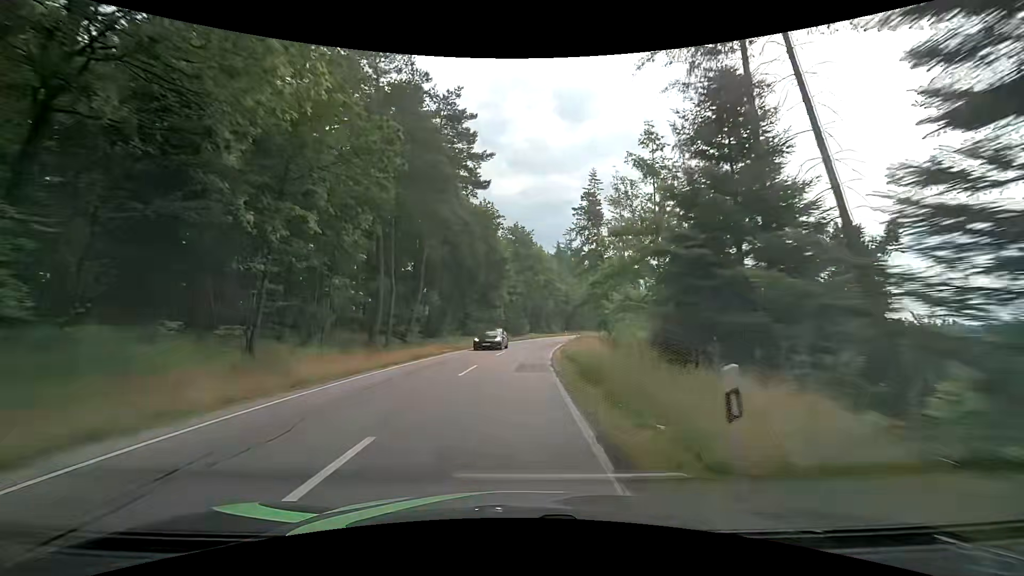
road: tertiary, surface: asphalt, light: Day
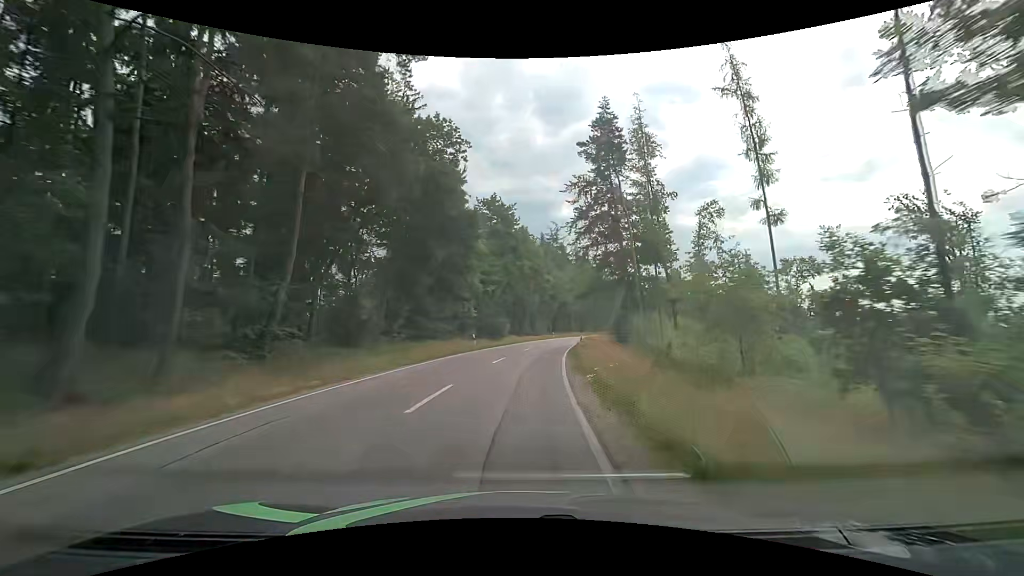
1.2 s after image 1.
(+0.1, +17.9) m; +1°
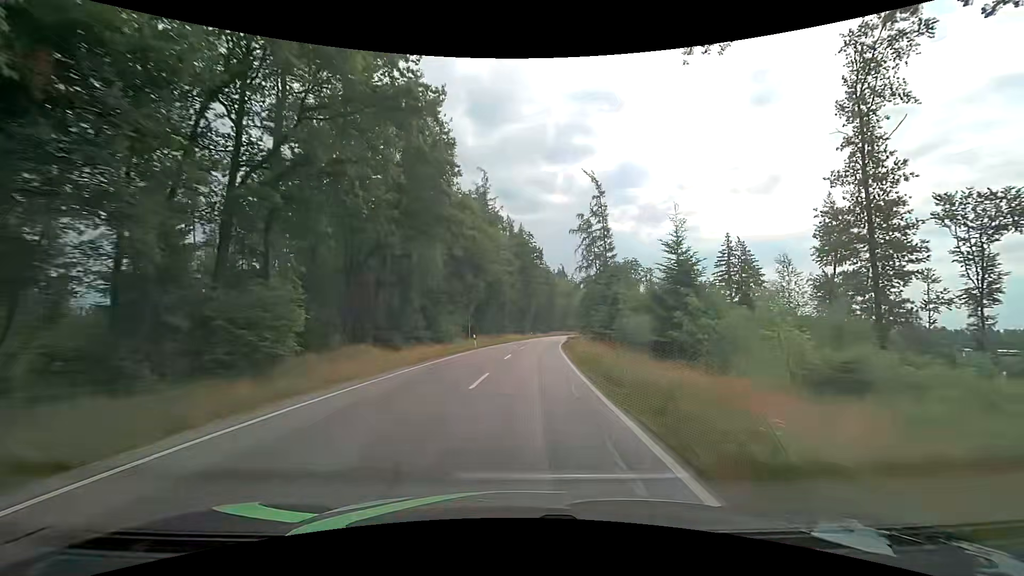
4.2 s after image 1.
(+3.3, +45.1) m; +9°
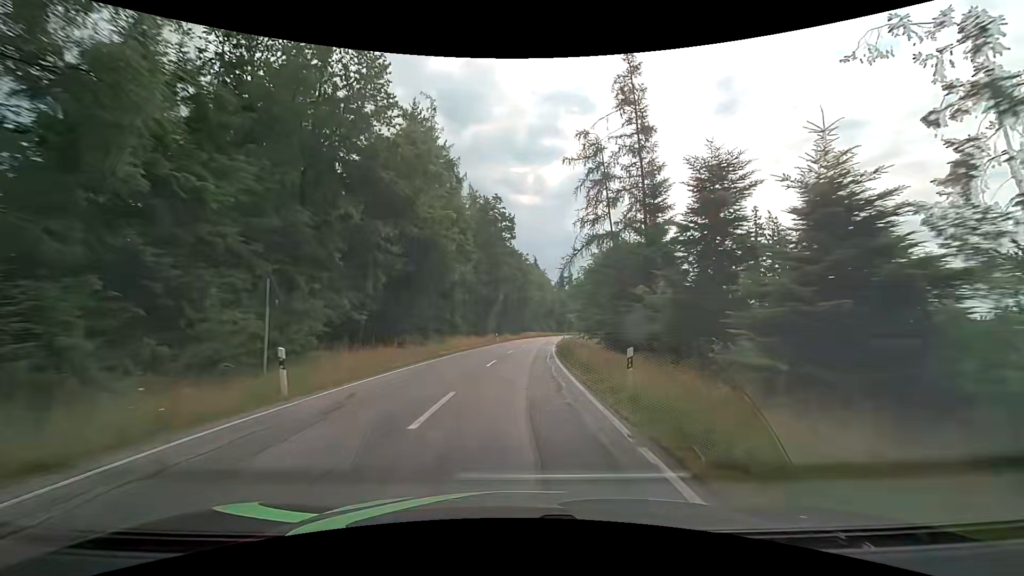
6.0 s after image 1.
(+0.8, +28.1) m; +3°
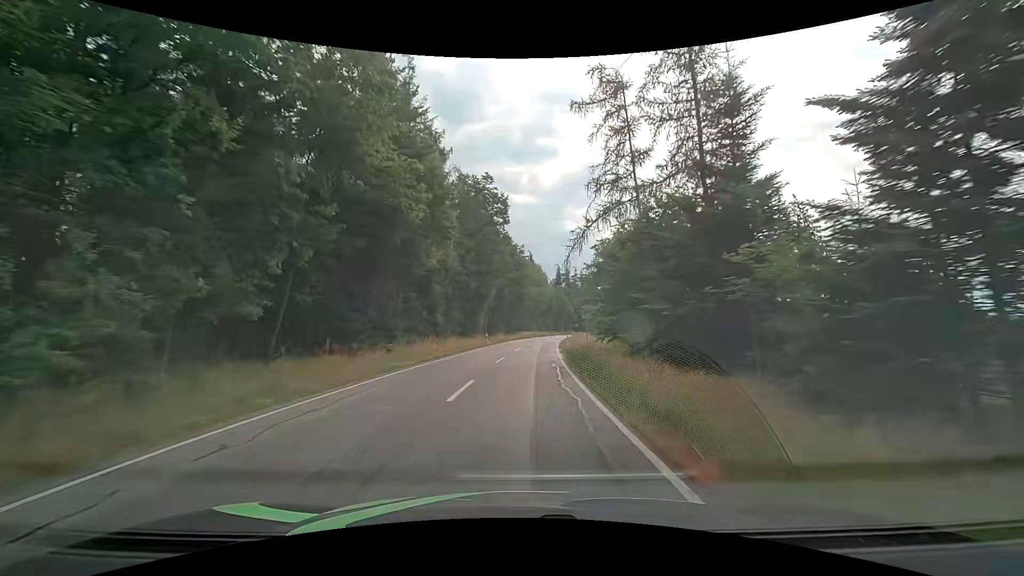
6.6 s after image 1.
(+0.1, +9.5) m; +1°
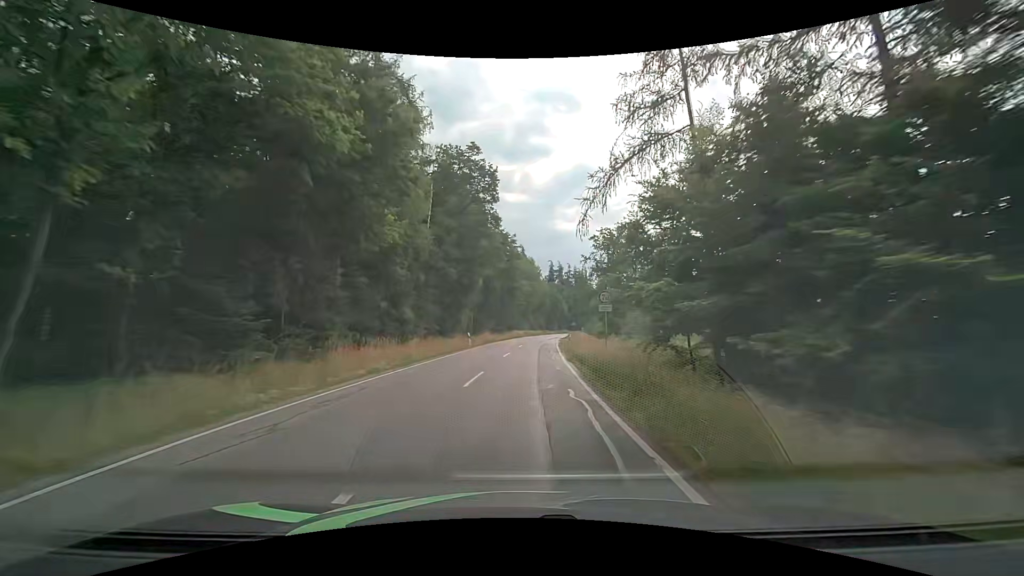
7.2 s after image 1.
(0.0, +9.6) m; 0°
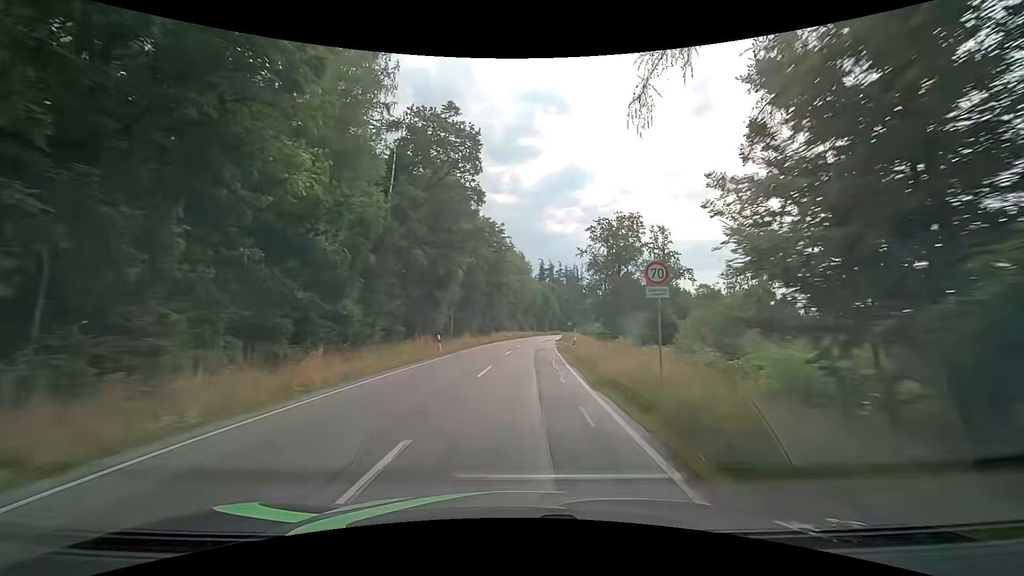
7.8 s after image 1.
(+0.1, +9.7) m; +1°
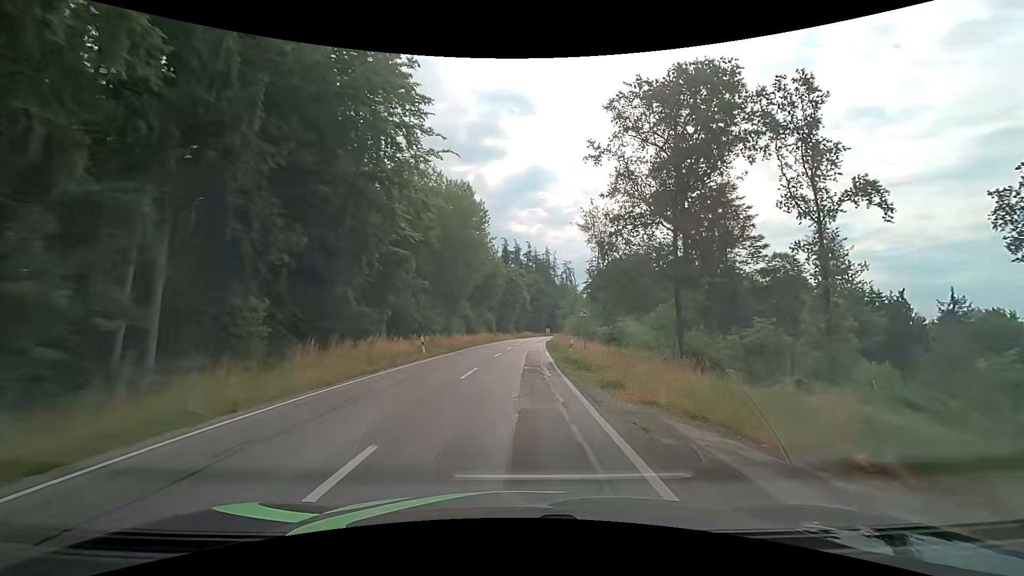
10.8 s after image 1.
(+2.7, +48.7) m; +5°
(0, +10) (0, +20) (0, +30) (+1, +40) (+1, +50) (+2, +60) (+3, +70) (+3, +80) (+5, +90) (+6, +100) m
